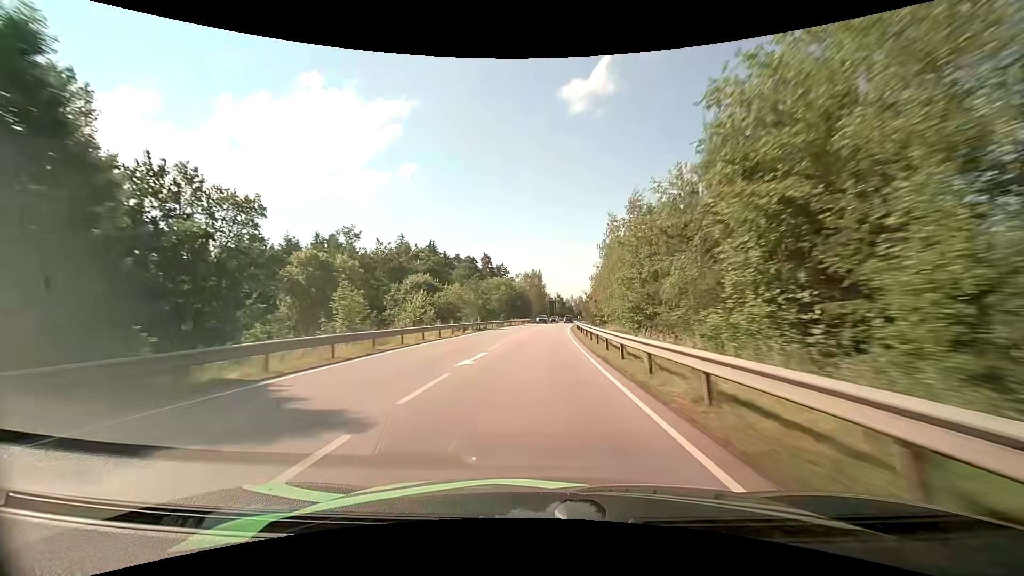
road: primary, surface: asphalt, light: Day
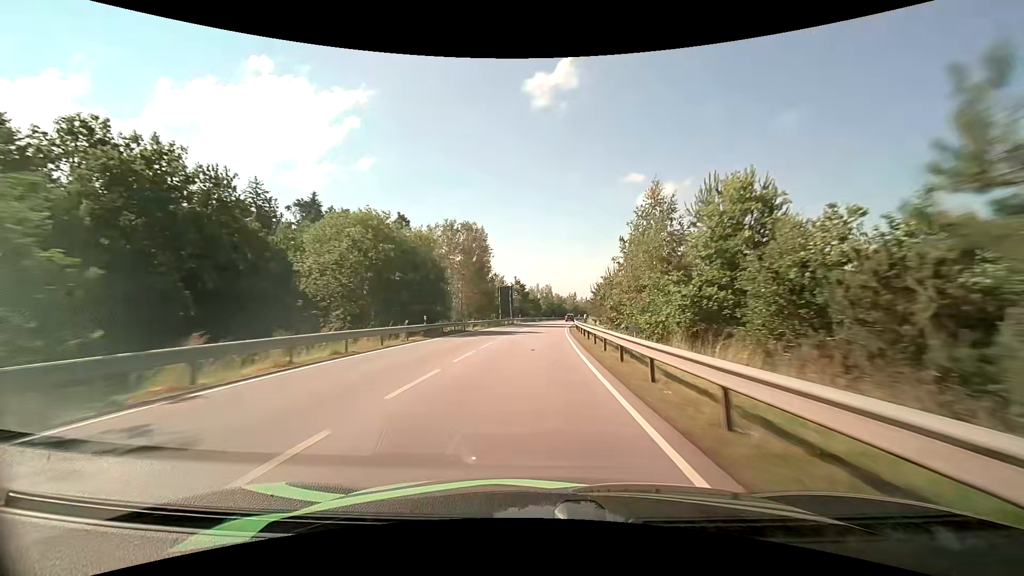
(+2.6, +65.9) m; +4°
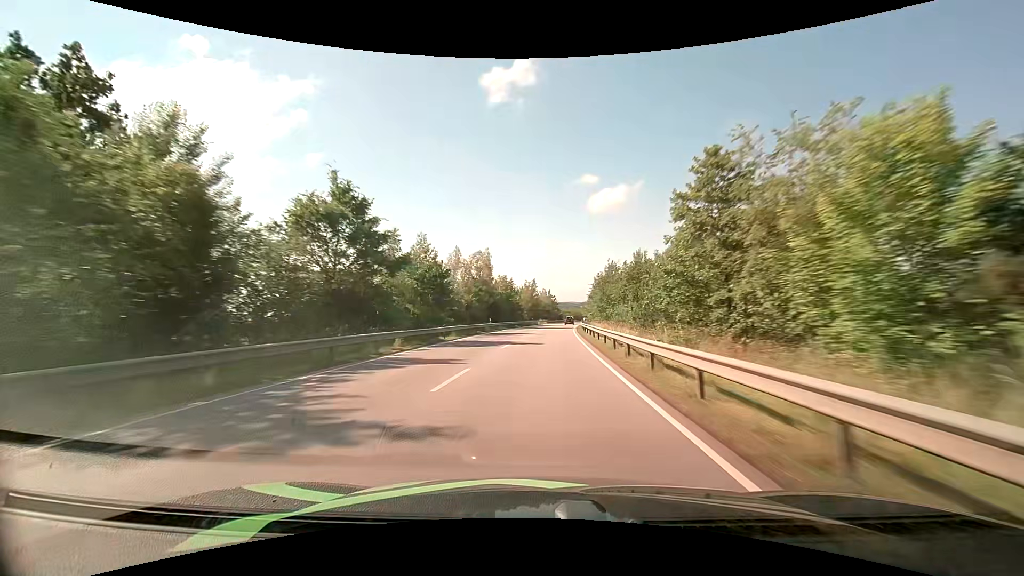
(+3.9, +82.1) m; +5°
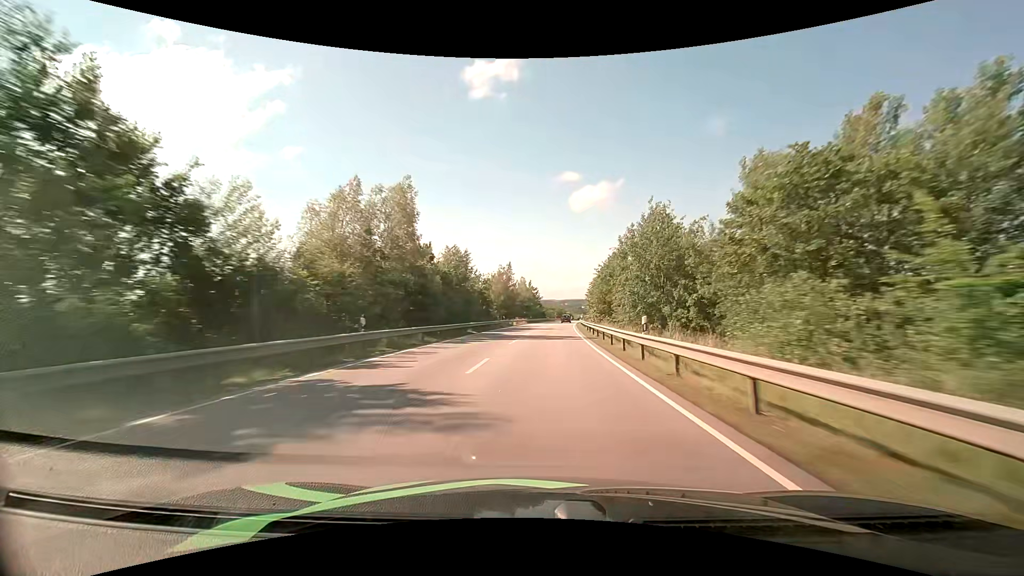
(+0.6, +33.6) m; +2°
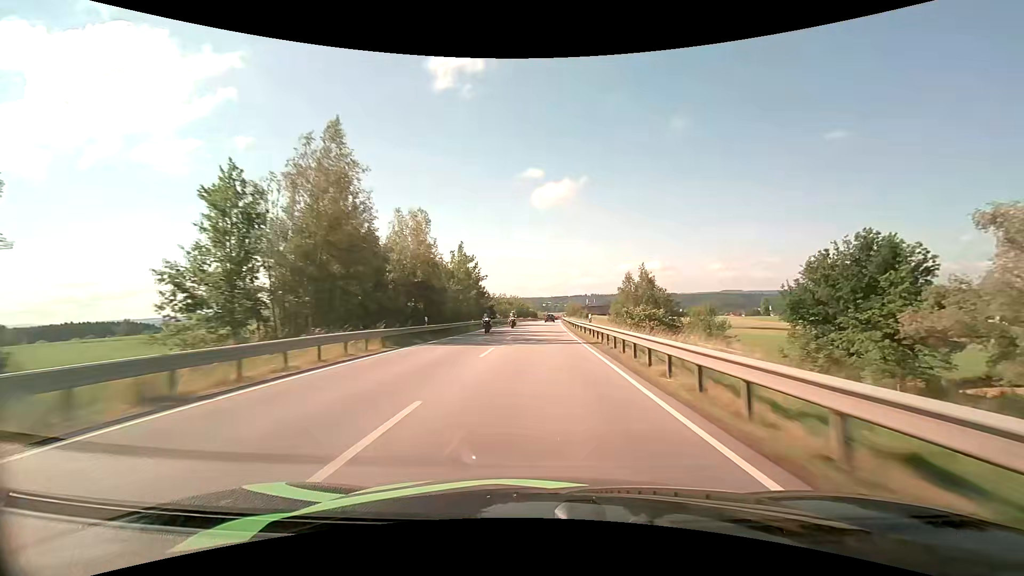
(+2.8, +66.7) m; +5°
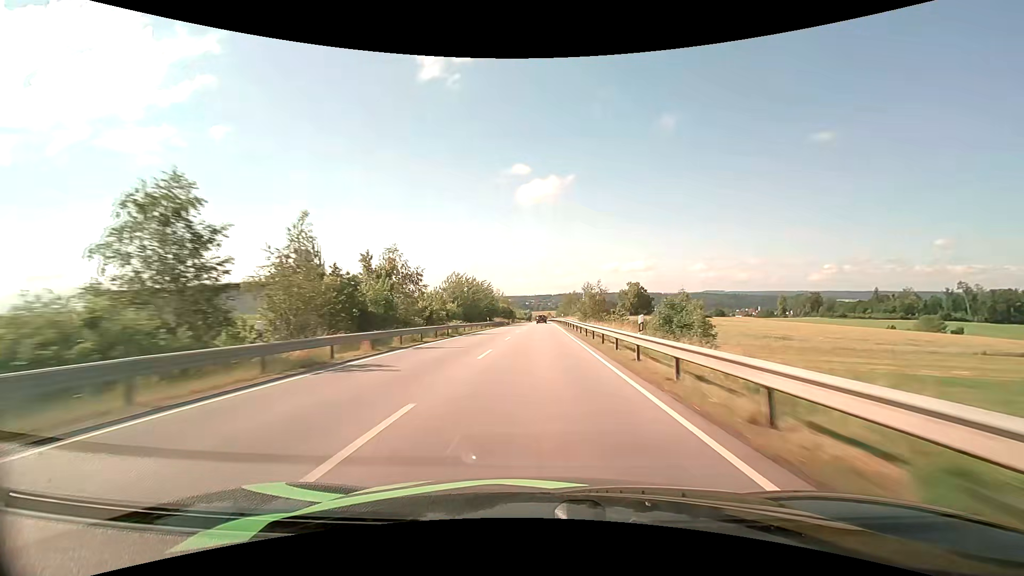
(+1.8, +82.8) m; +2°
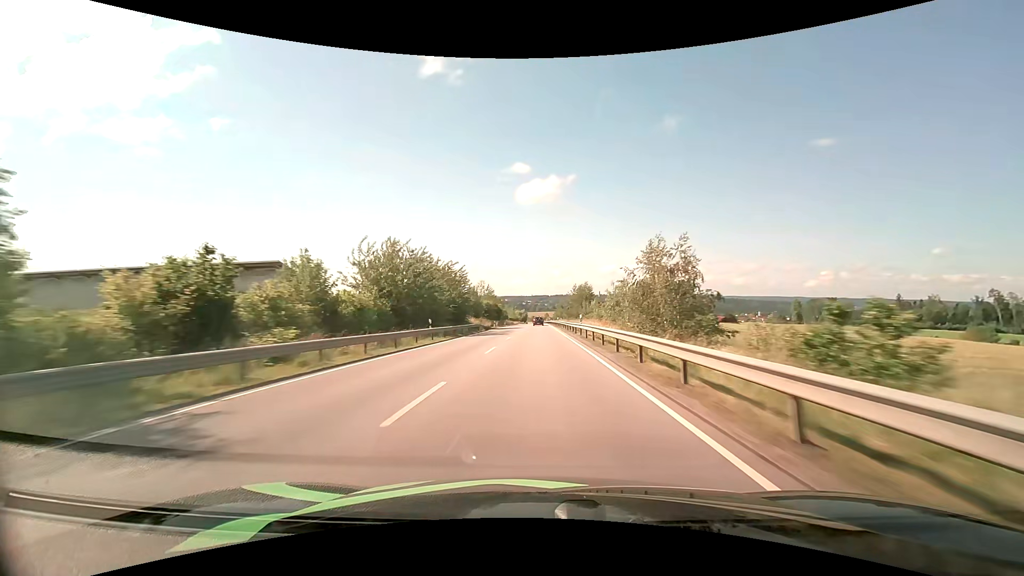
(+0.1, +32.9) m; 0°
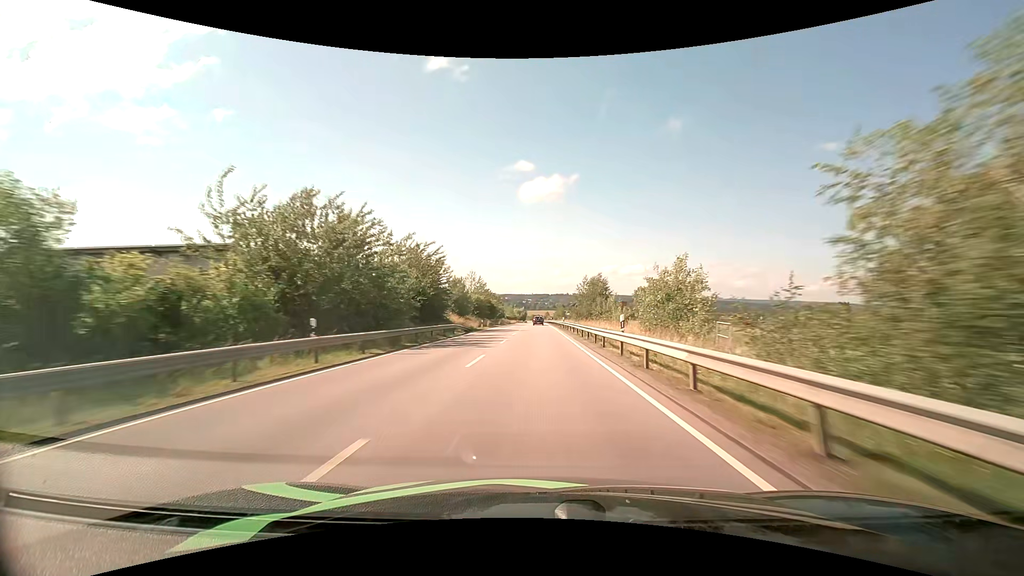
(0.0, +16.4) m; 0°
(0, +10) (0, +20) (0, +30) (0, +40) (0, +50) (0, +60) (0, +70) (0, +80) (0, +90) (0, +100) m
